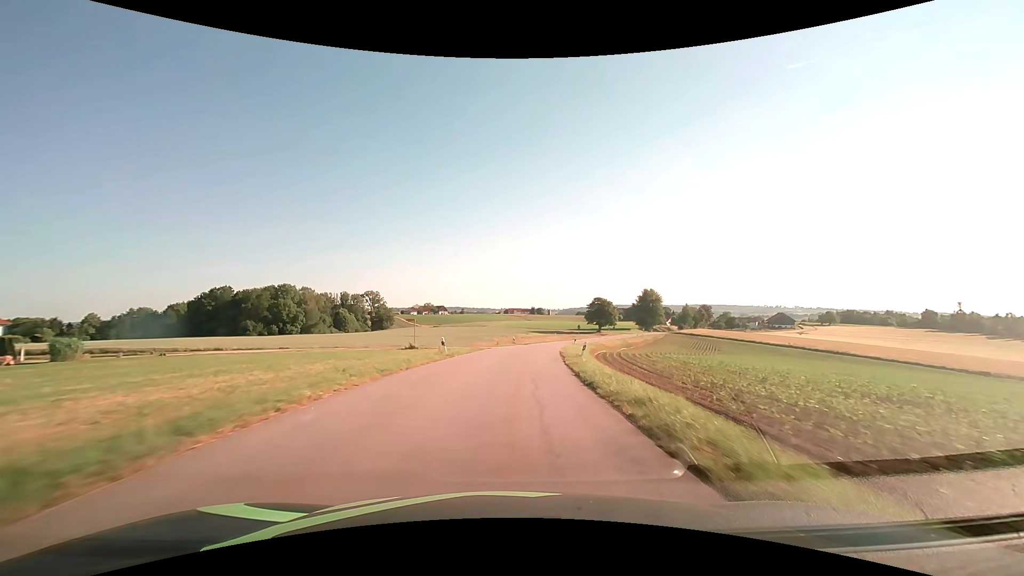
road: tertiary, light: Day
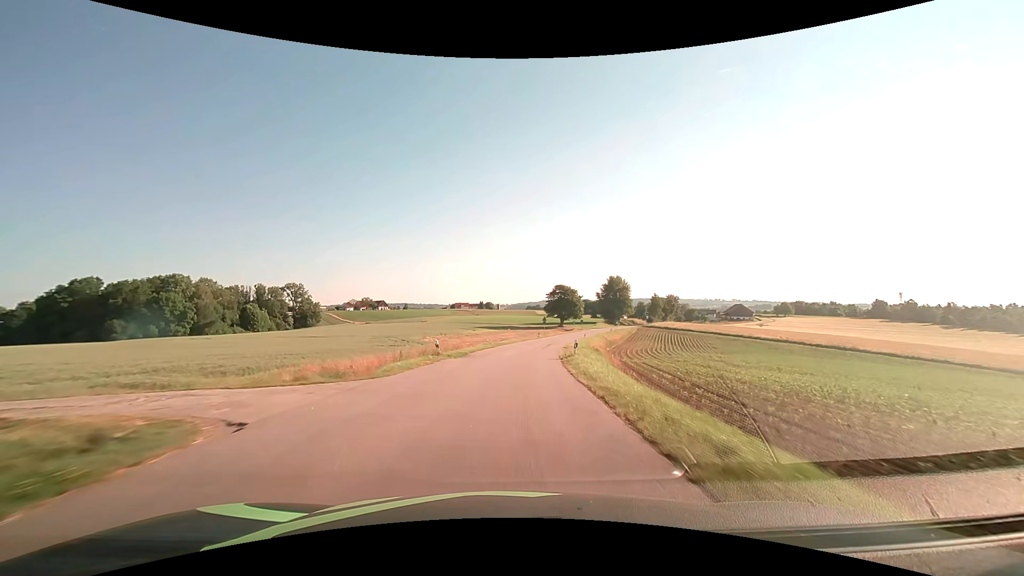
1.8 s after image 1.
(+1.6, +33.0) m; +6°
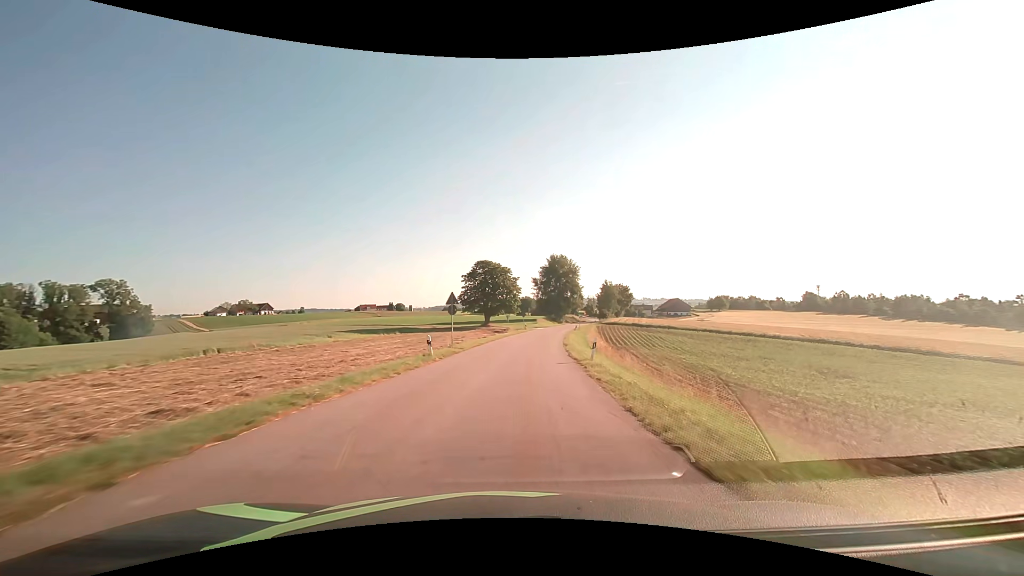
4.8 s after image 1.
(+4.7, +54.5) m; +10°
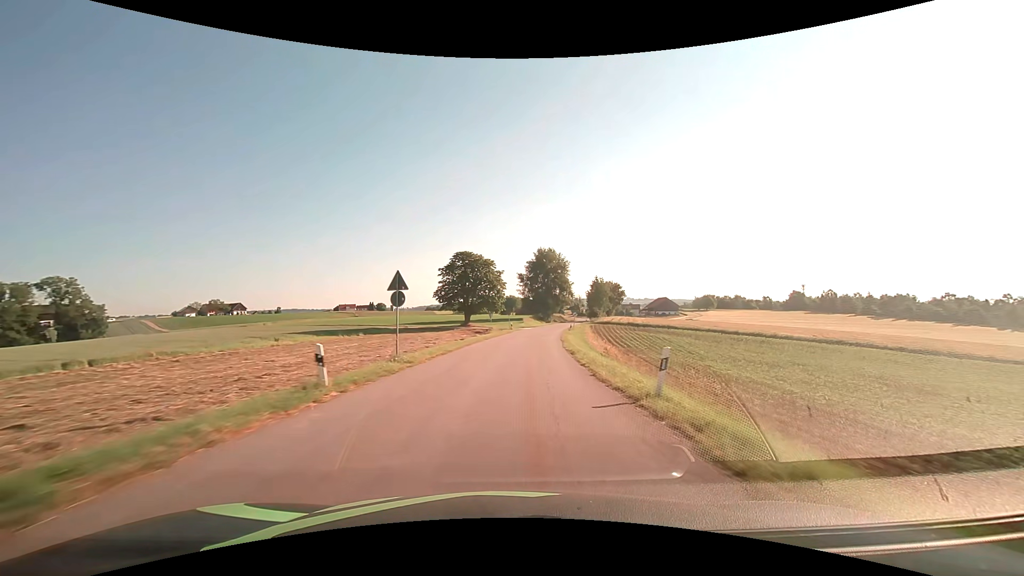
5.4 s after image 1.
(+0.1, +10.9) m; +2°
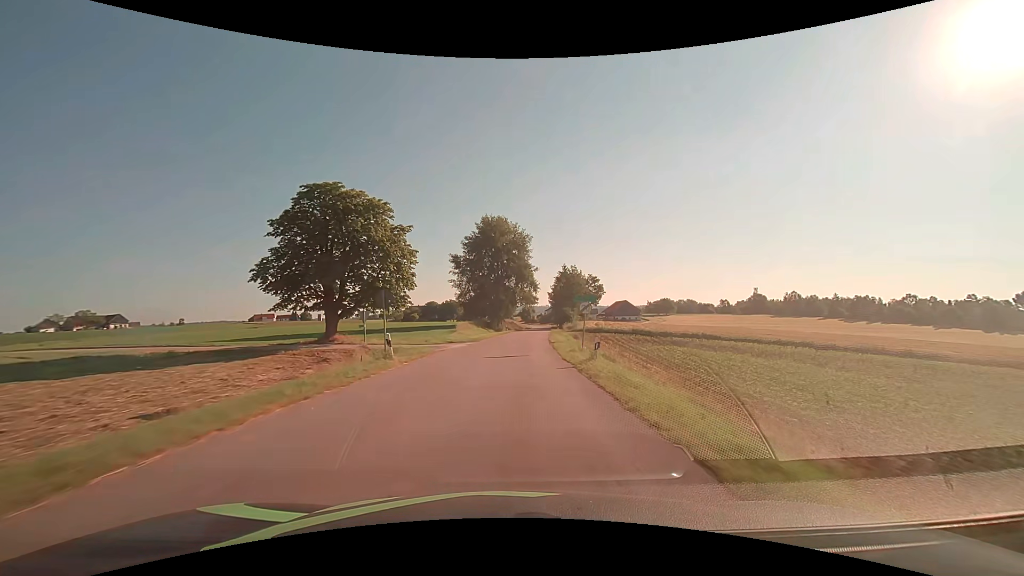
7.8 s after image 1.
(+2.6, +43.0) m; +6°
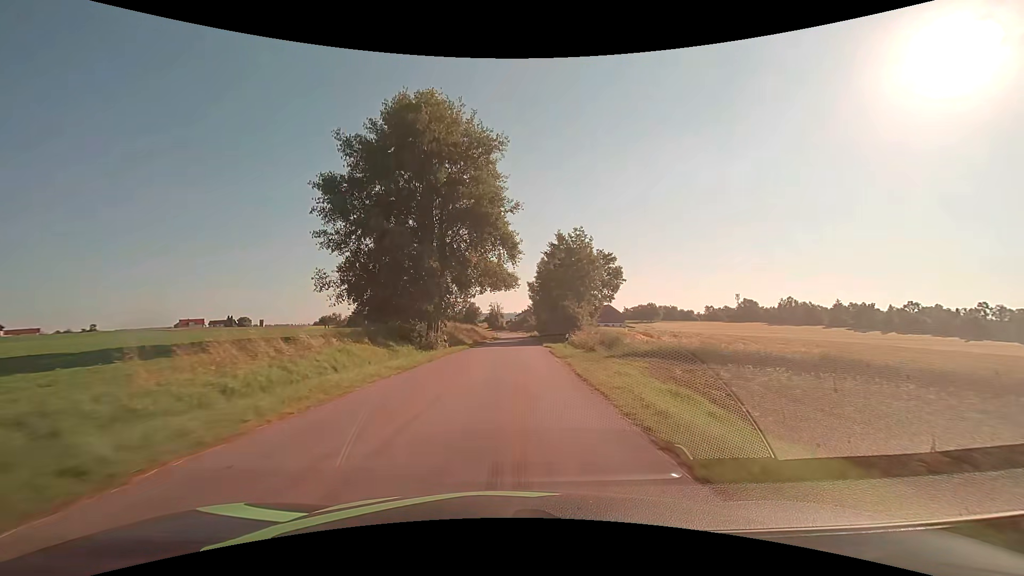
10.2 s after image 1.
(+1.6, +42.8) m; +4°
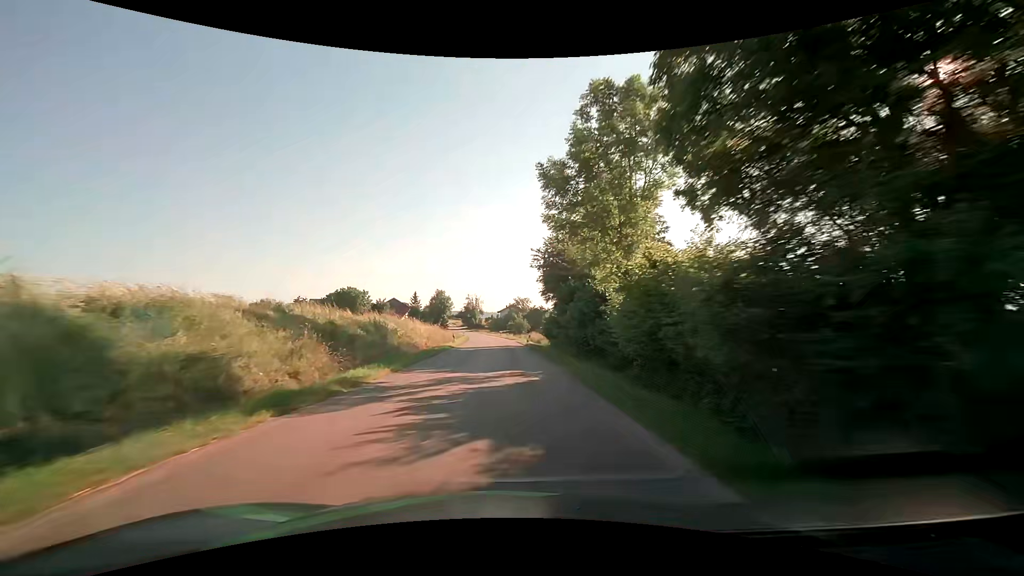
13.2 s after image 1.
(+1.2, +53.7) m; +2°
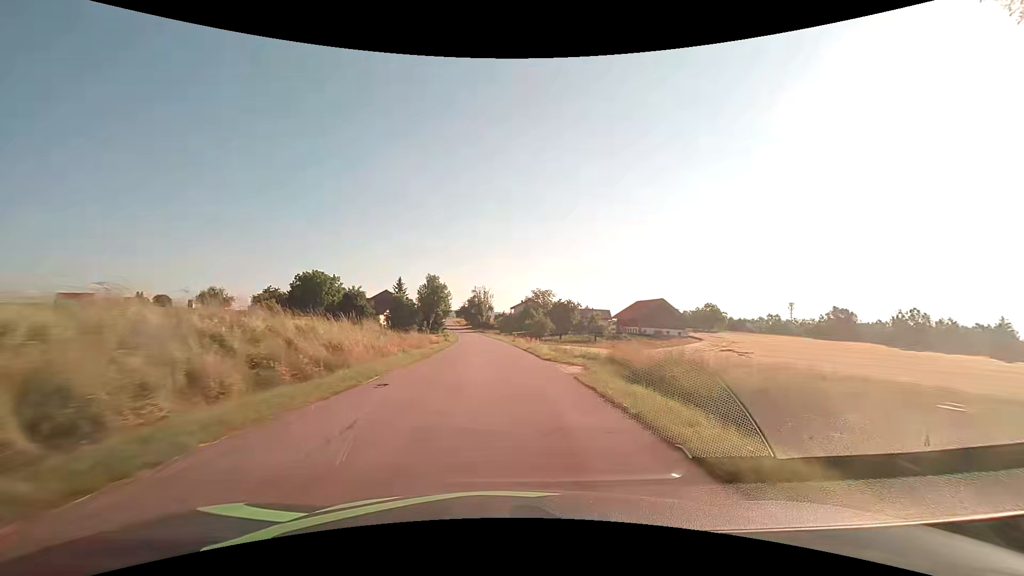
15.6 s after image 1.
(-0.4, +43.1) m; -1°
(0, +10) (0, +20) (-1, +30) (-1, +40) (-2, +50) (-2, +60) (-3, +70) (-4, +80) (-5, +90) (-6, +100) m
